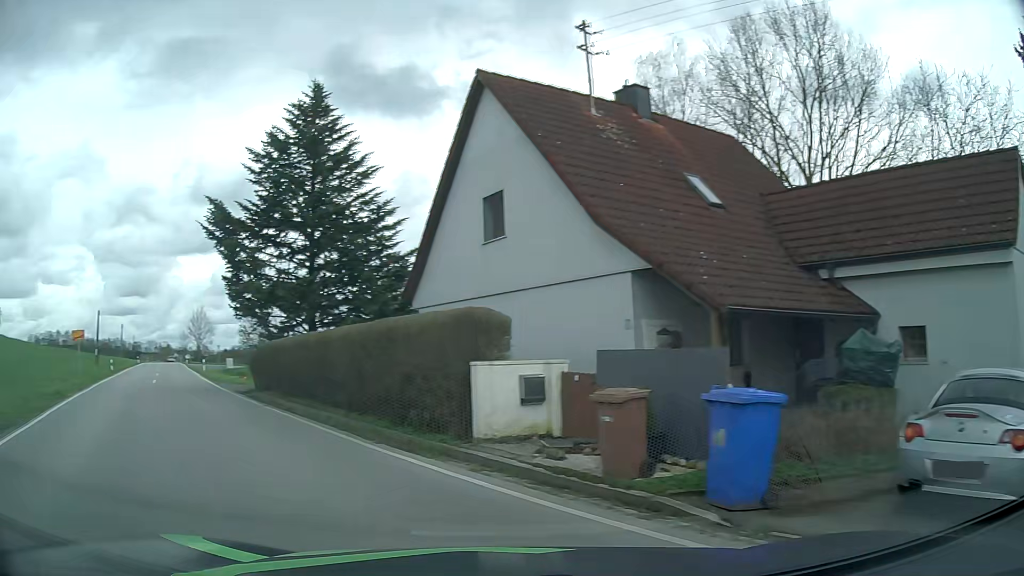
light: Day
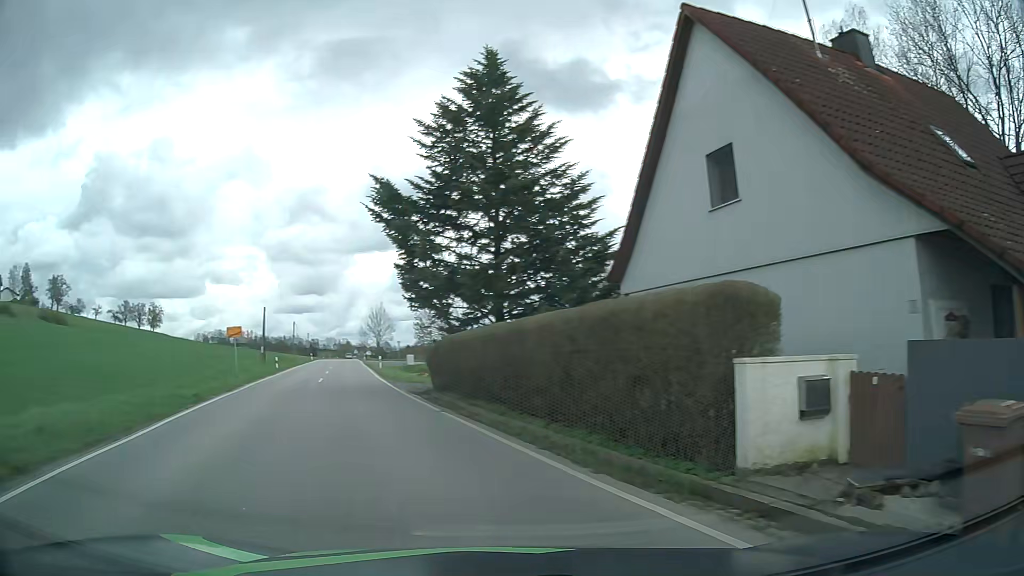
(-0.5, +3.2) m; -16°
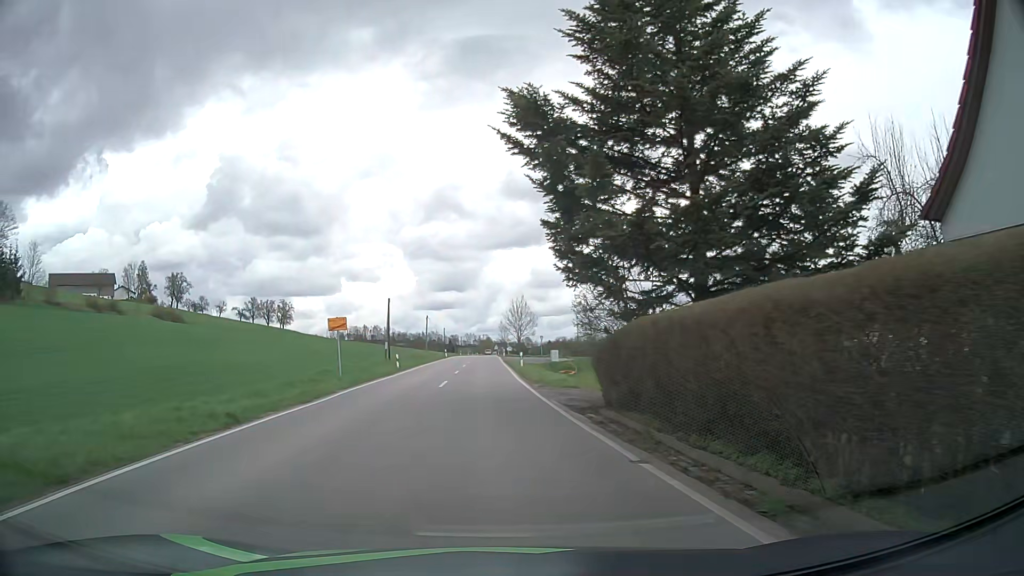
(-1.1, +7.9) m; -11°
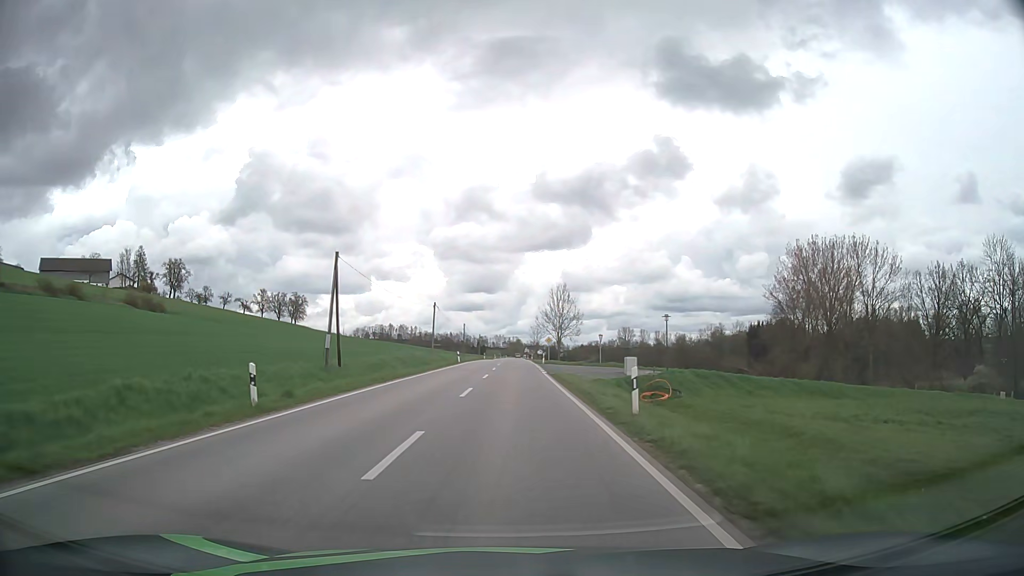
(-1.3, +30.1) m; -3°
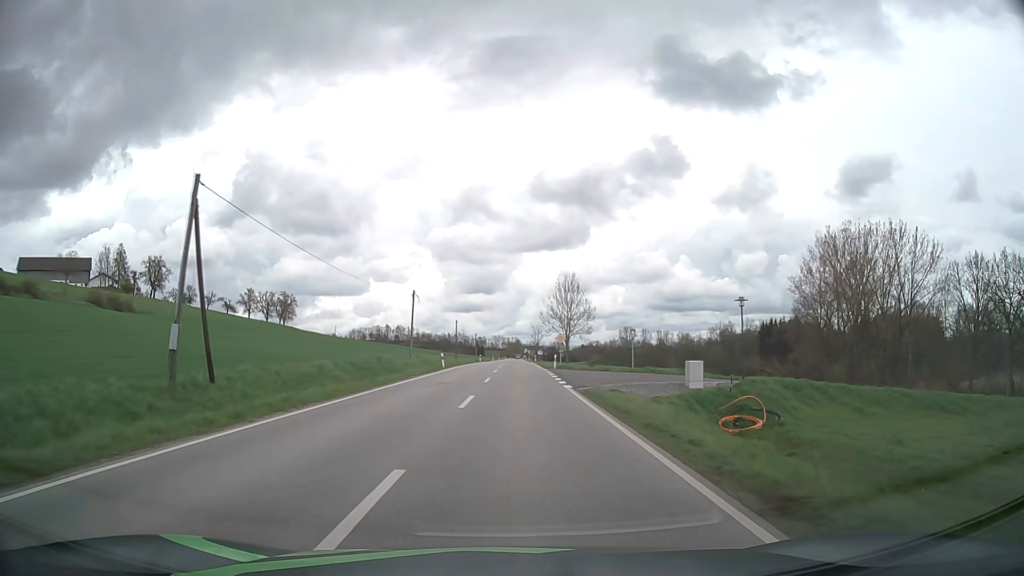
(0.0, +15.8) m; 0°
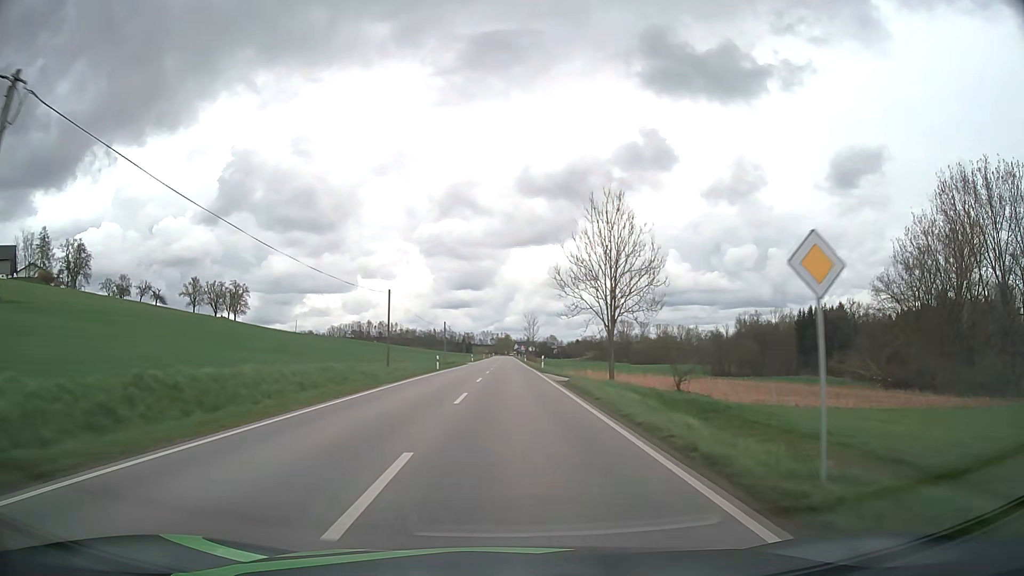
(+0.6, +47.4) m; +1°
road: secondary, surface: asphalt
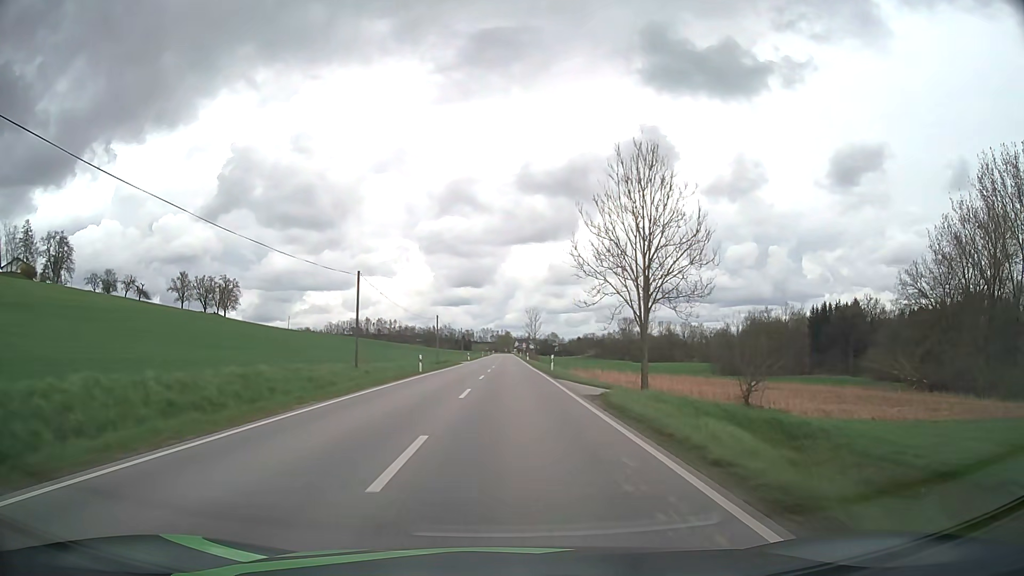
(0.0, +10.6) m; 0°
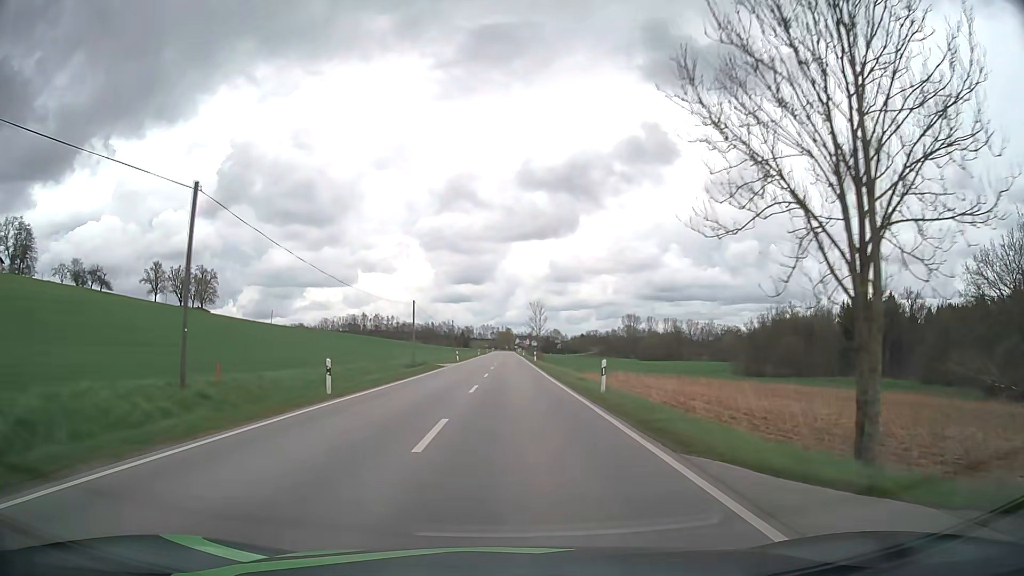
(0.0, +21.7) m; 0°
(0, +10) (0, +20) (0, +30) (0, +40) (0, +50) (0, +60) (+1, +70) (+1, +80) (+1, +90) (+1, +100) m
